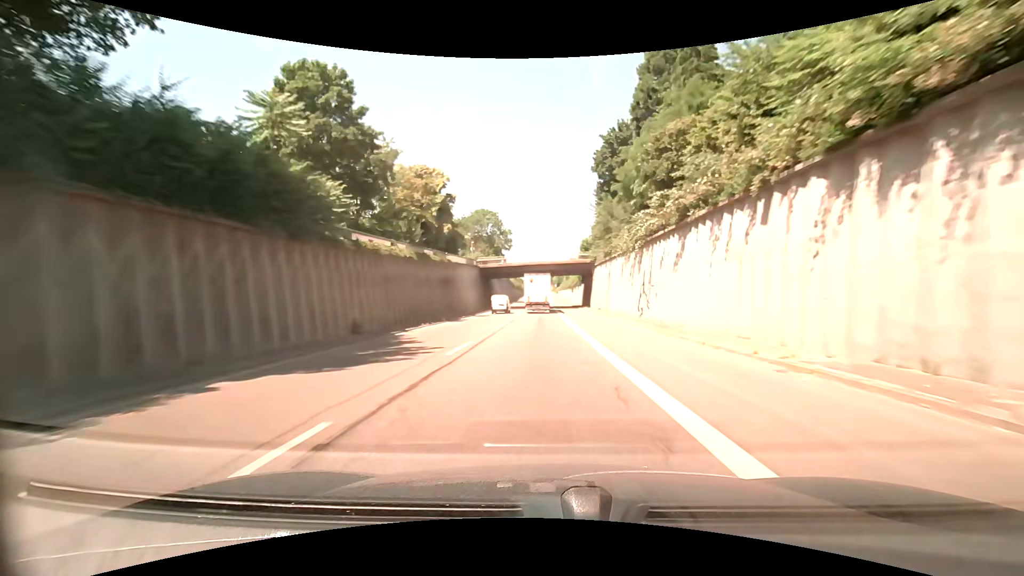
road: trunk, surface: asphalt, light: Day
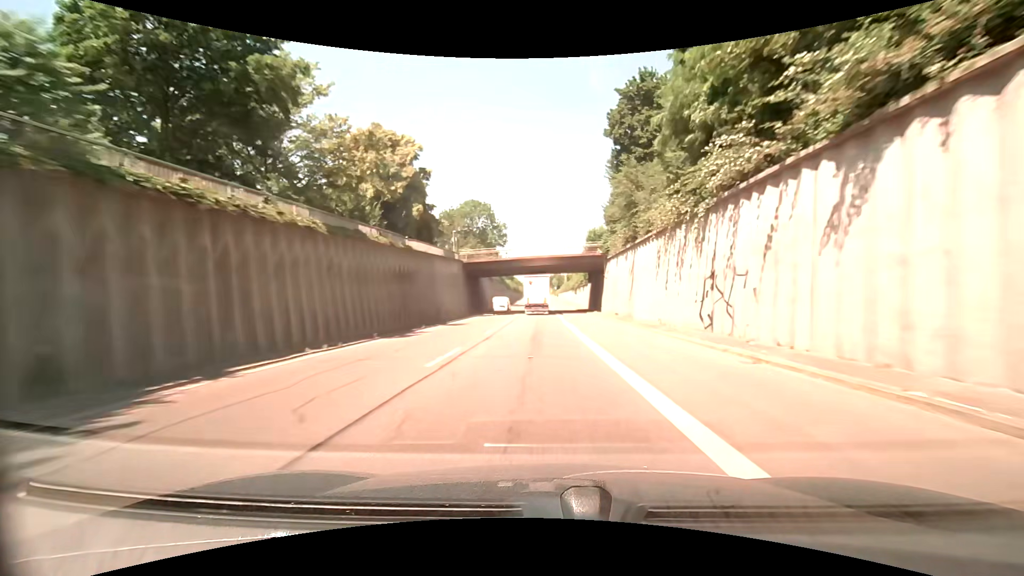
(+0.2, +13.7) m; +1°
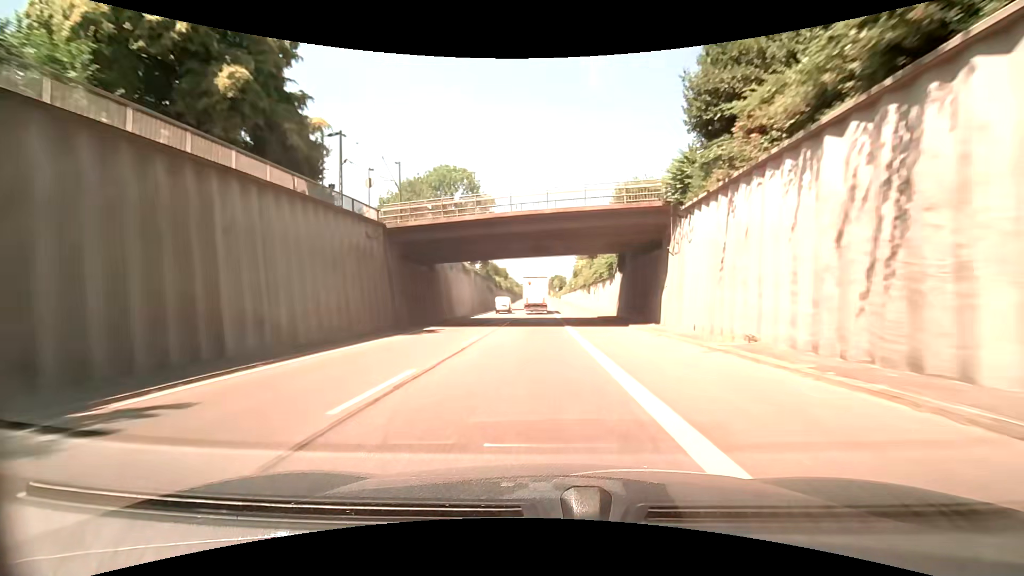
(-0.1, +27.5) m; 0°
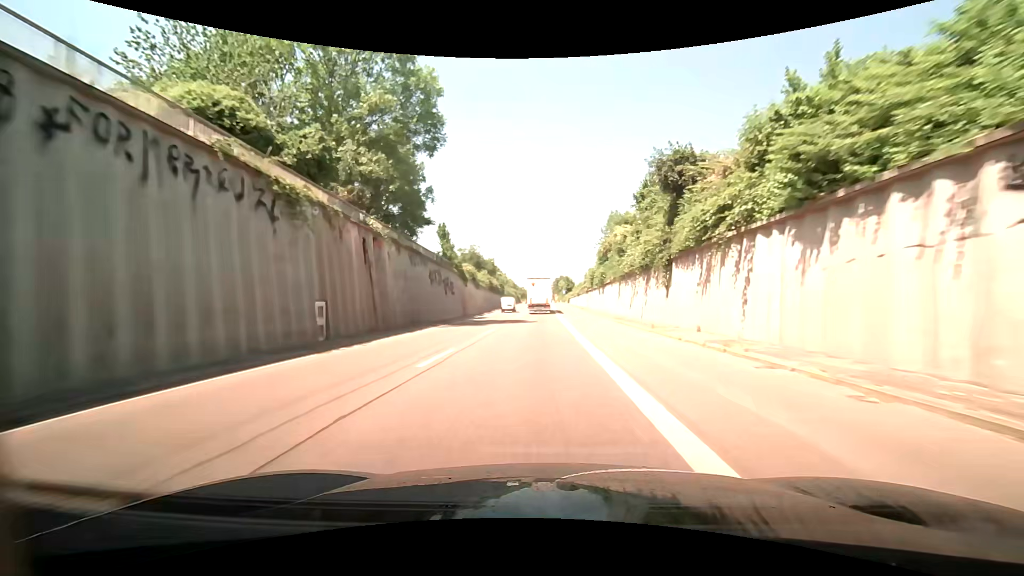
(-0.2, +41.3) m; -1°
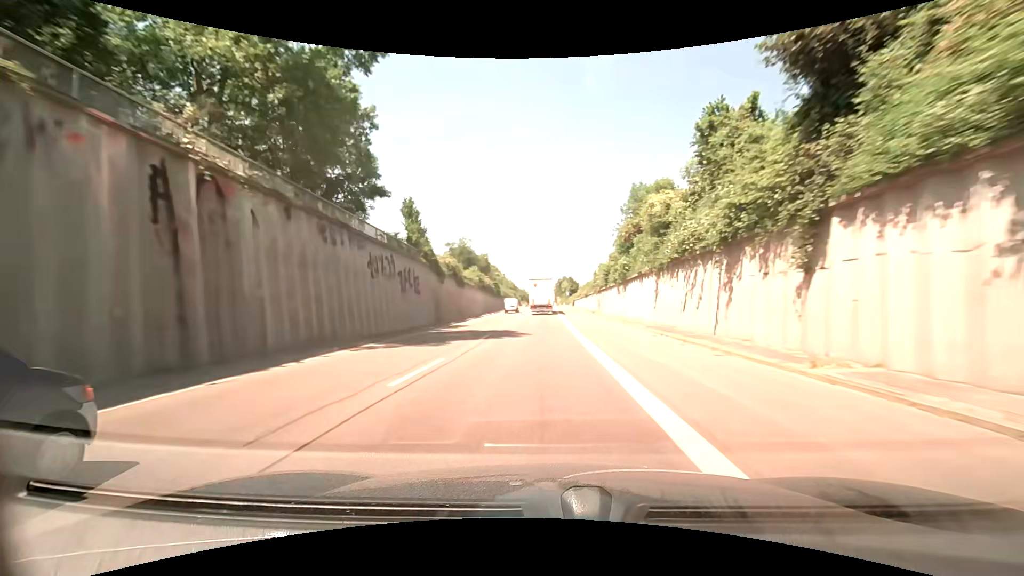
(+0.1, +13.7) m; 0°
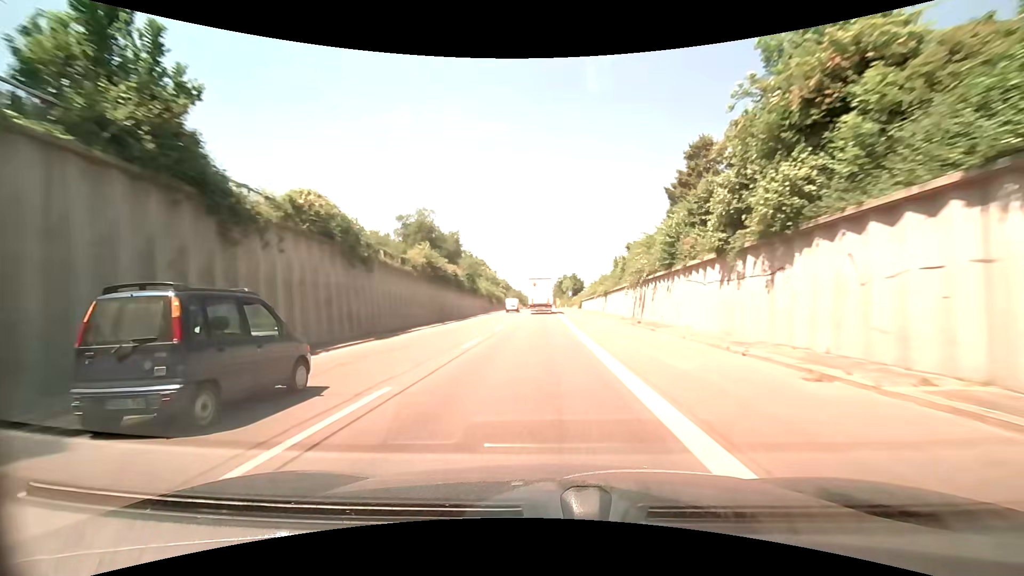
(0.0, +27.3) m; 0°
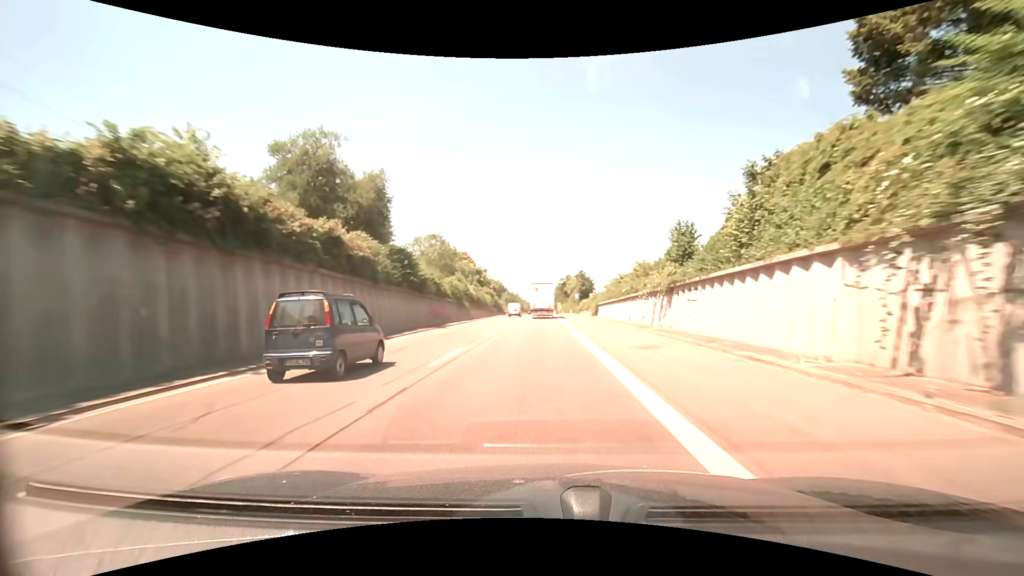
(+0.1, +27.1) m; 0°
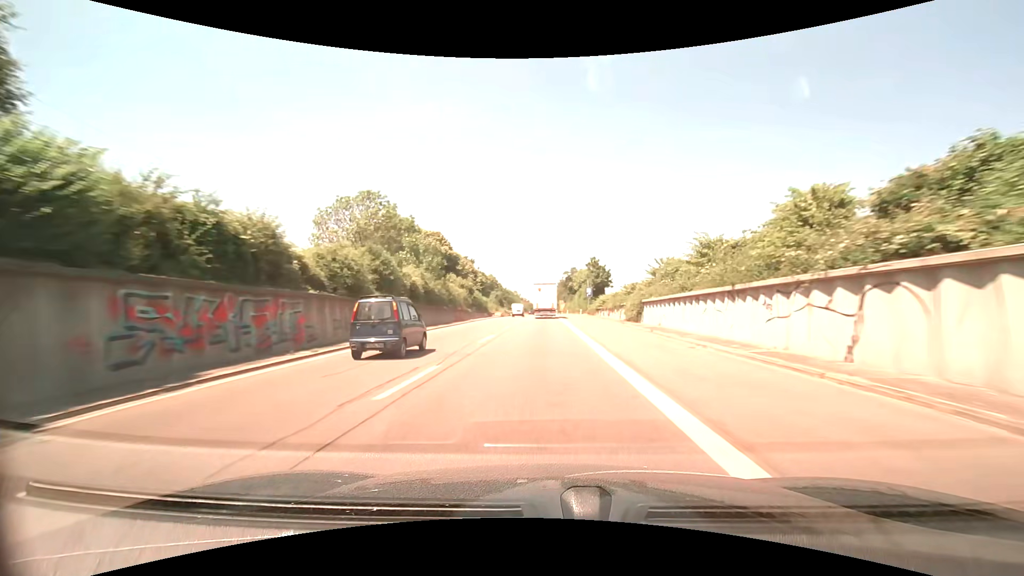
(0.0, +26.8) m; 0°
(0, +10) (0, +20) (0, +30) (0, +40) (0, +50) (0, +60) (0, +70) (0, +80) (0, +90) (0, +100) m
